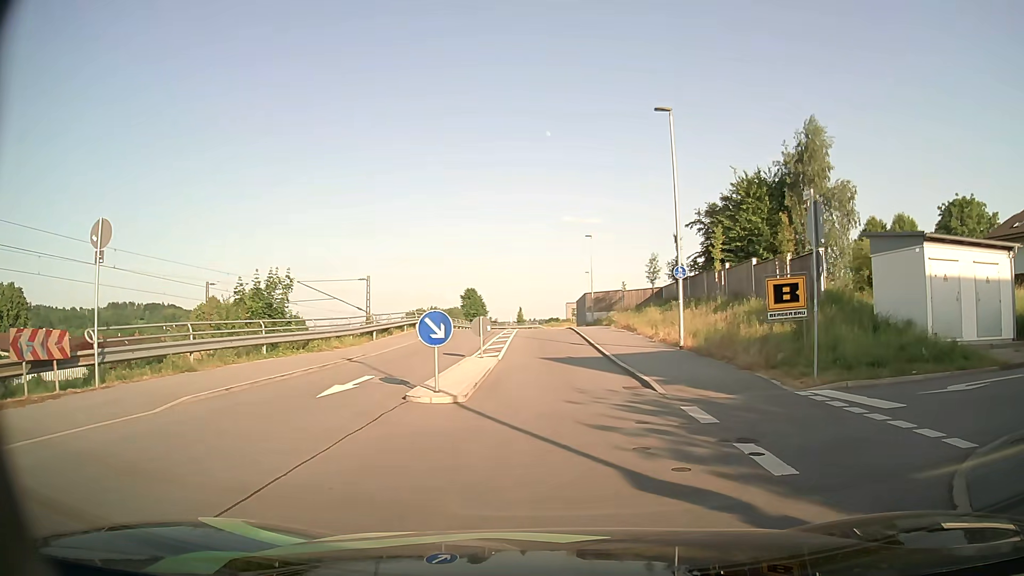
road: unclassified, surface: asphalt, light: Day
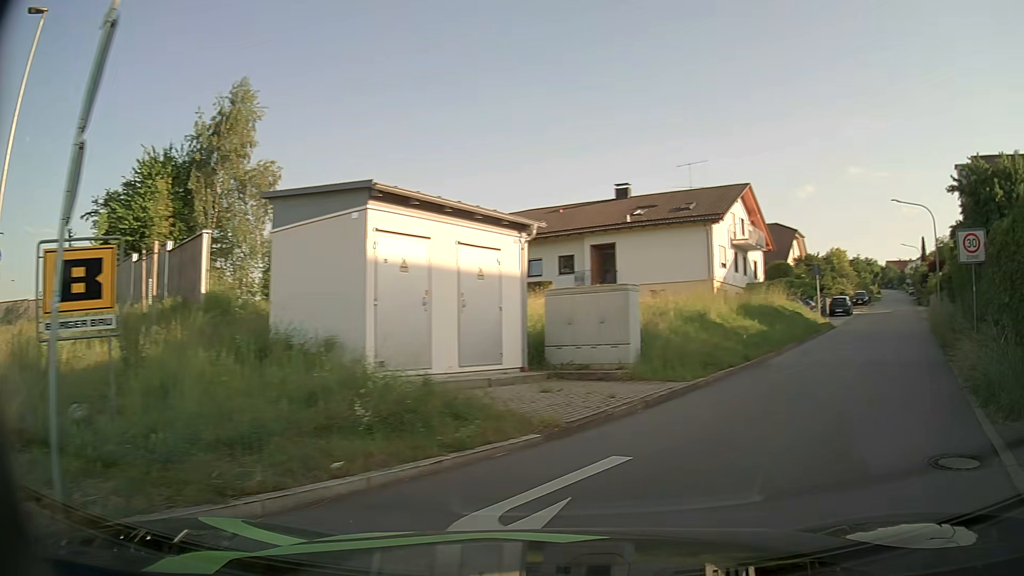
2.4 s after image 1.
(+3.4, +8.2) m; +49°
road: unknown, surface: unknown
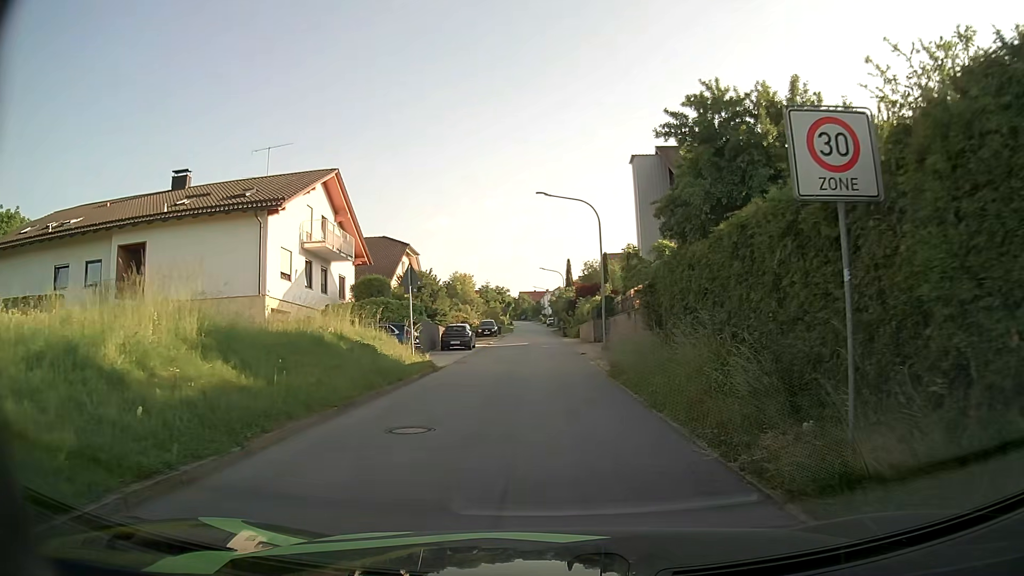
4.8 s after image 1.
(+5.2, +11.9) m; +32°
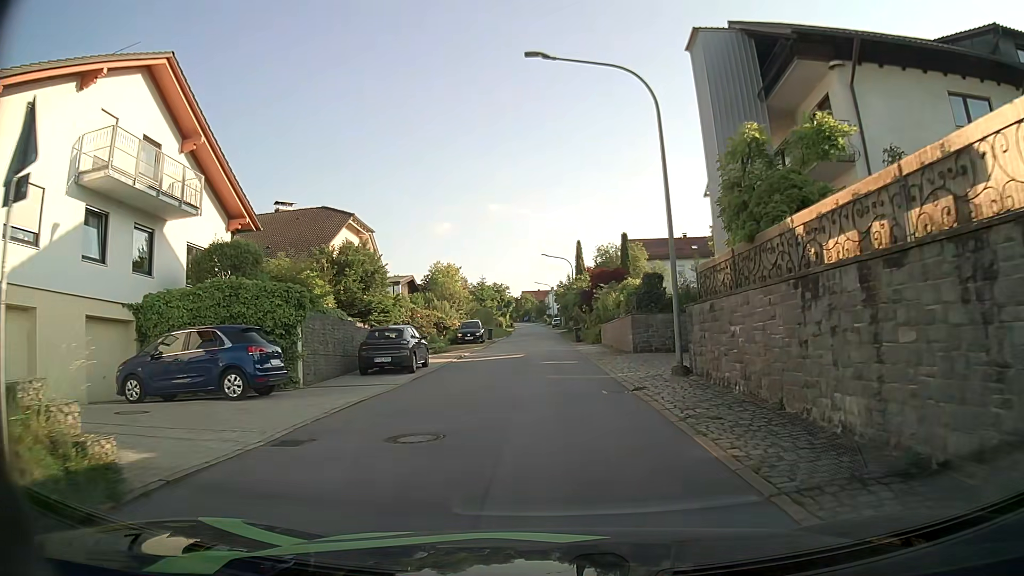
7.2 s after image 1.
(+0.1, +17.4) m; 0°
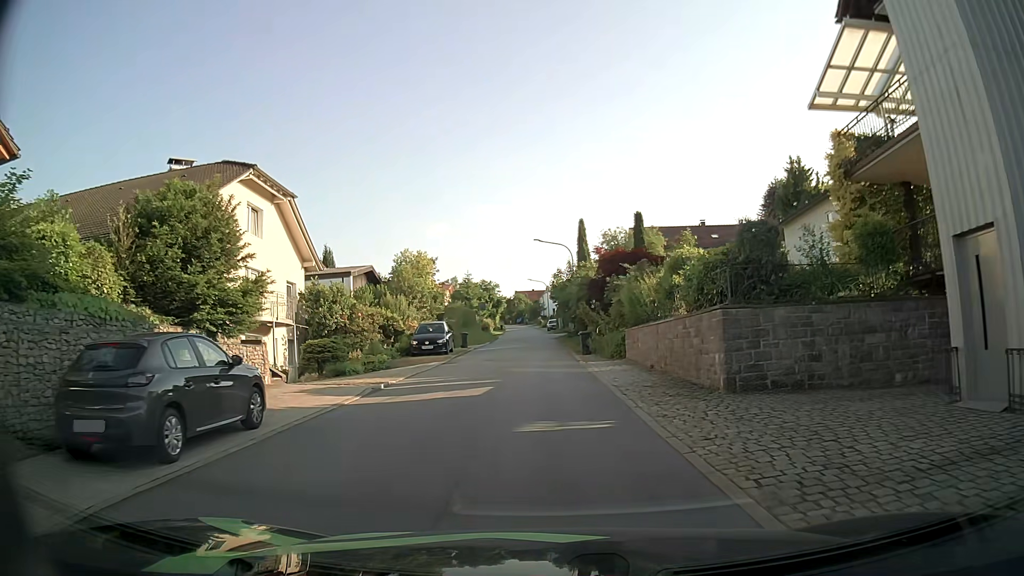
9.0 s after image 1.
(+0.2, +13.5) m; 0°
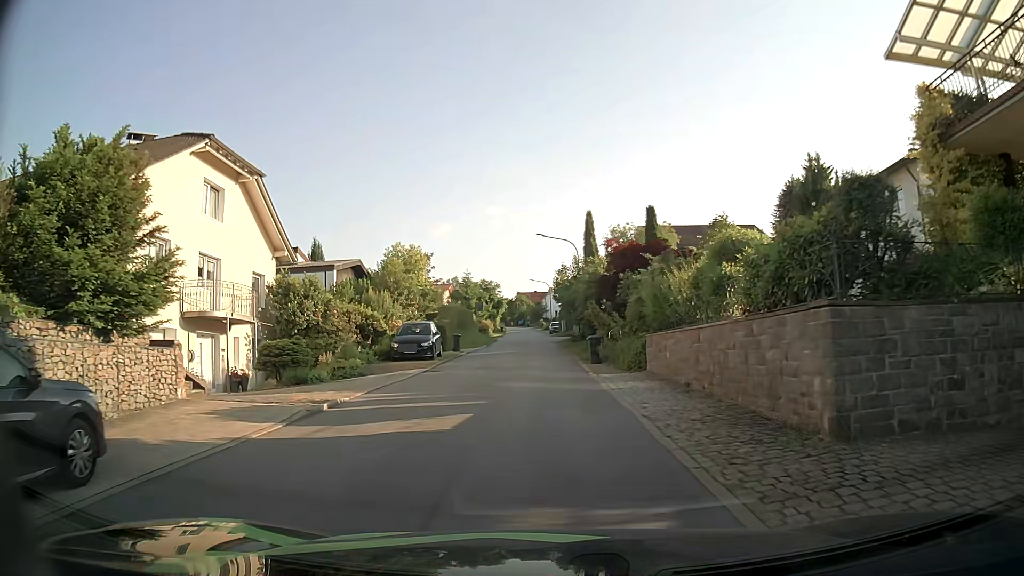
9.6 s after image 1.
(0.0, +4.3) m; -1°
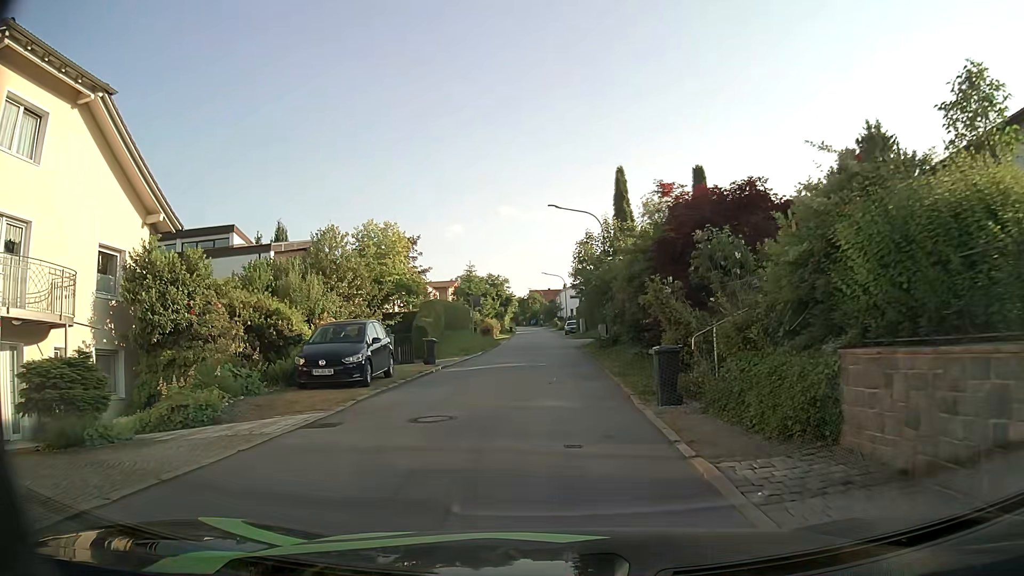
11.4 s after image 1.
(+0.1, +11.6) m; 0°
